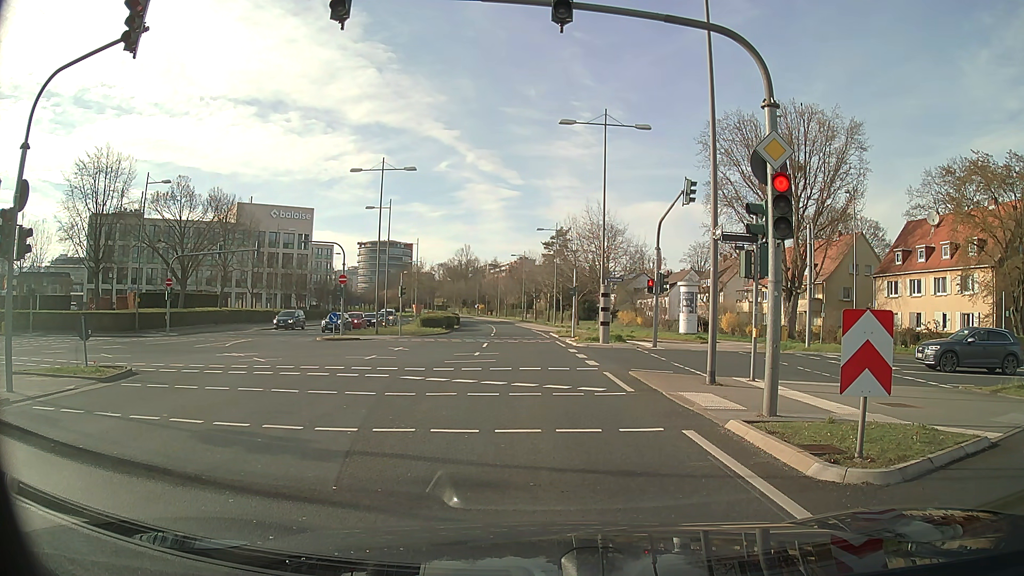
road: tertiary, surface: asphalt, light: Day
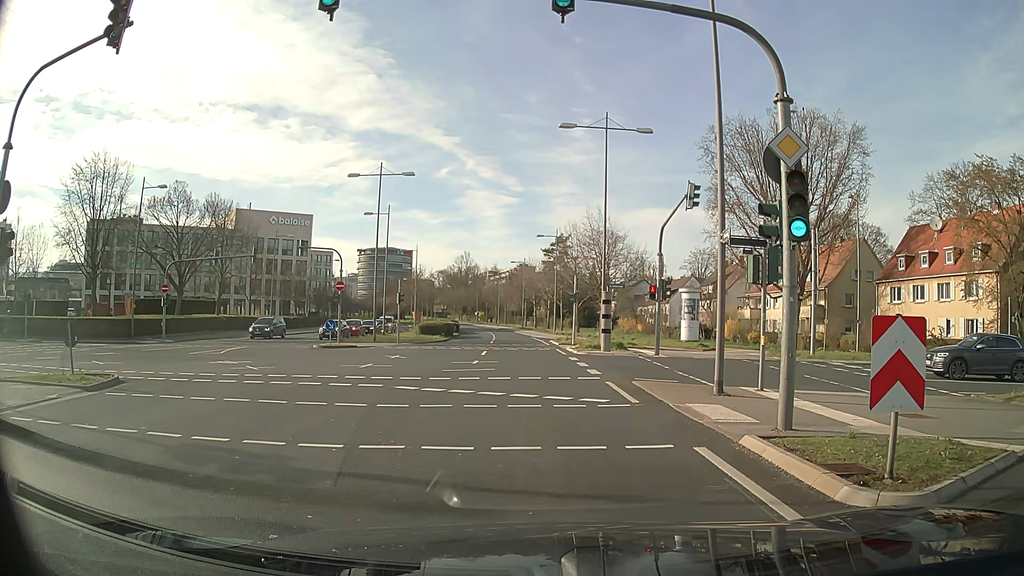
(0.0, +0.7) m; -1°
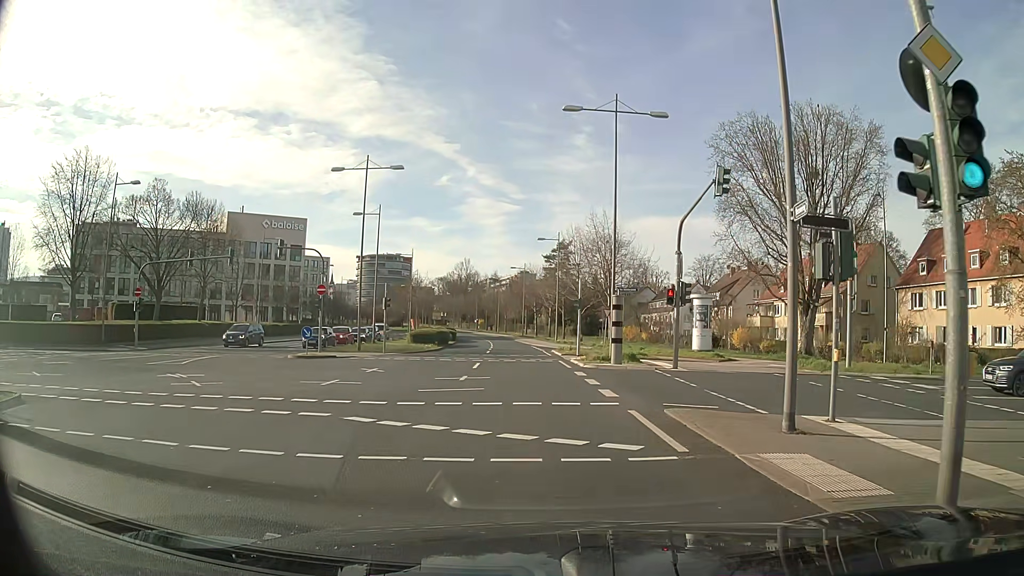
(-0.1, +4.1) m; -1°
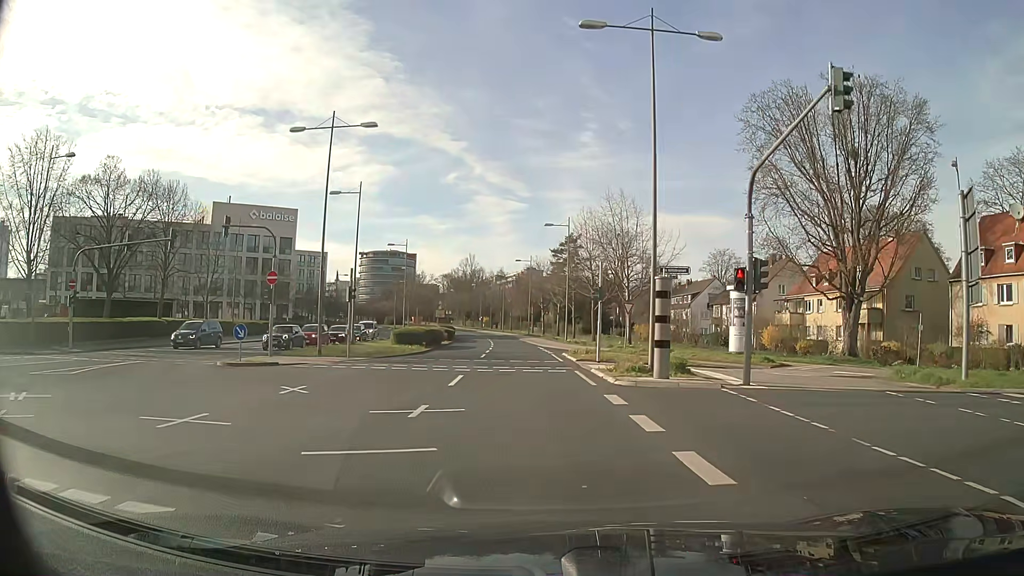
(0.0, +8.4) m; 0°
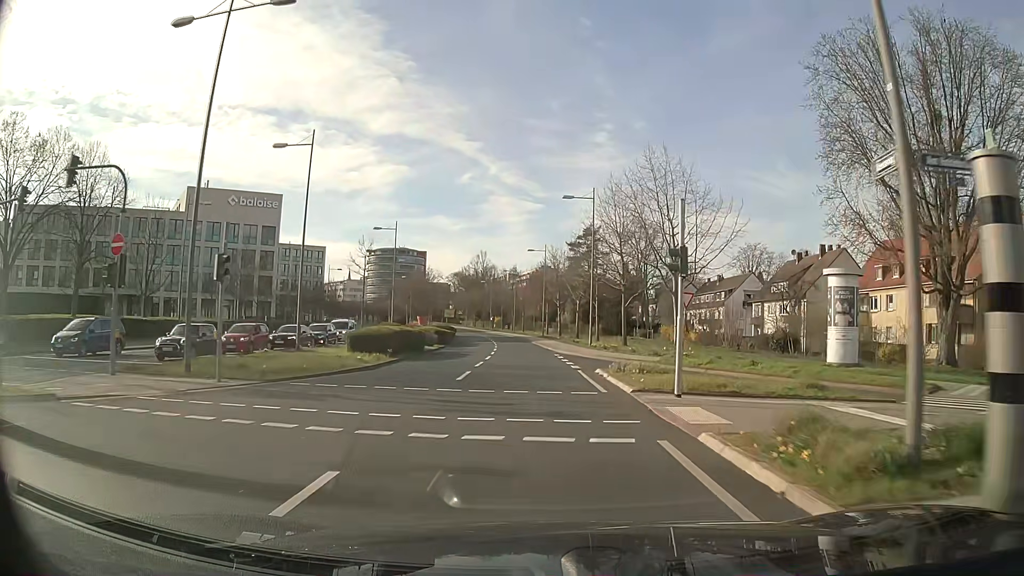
(-0.3, +13.4) m; -2°
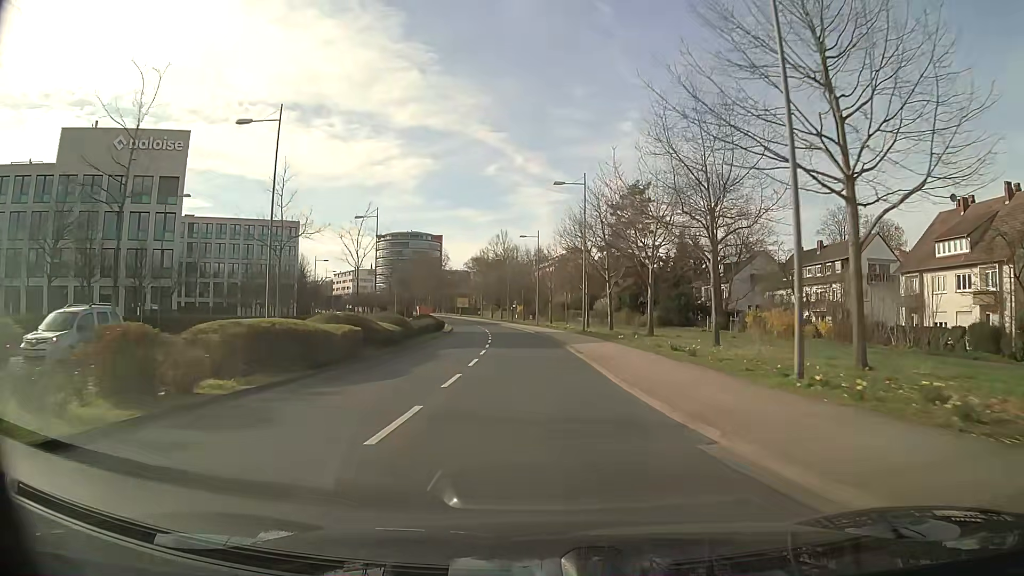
(-0.5, +34.3) m; -2°
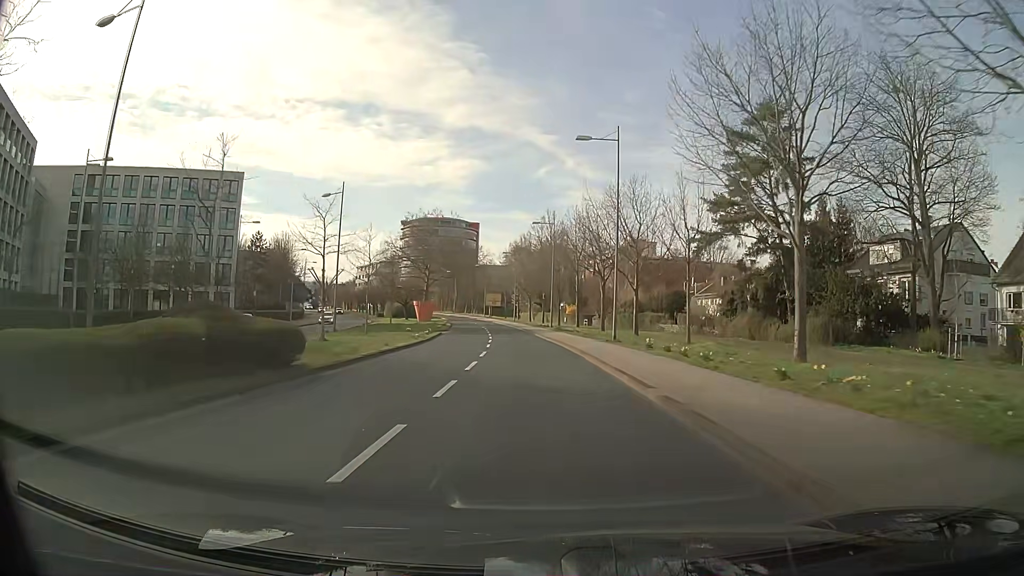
(-1.5, +43.9) m; -4°
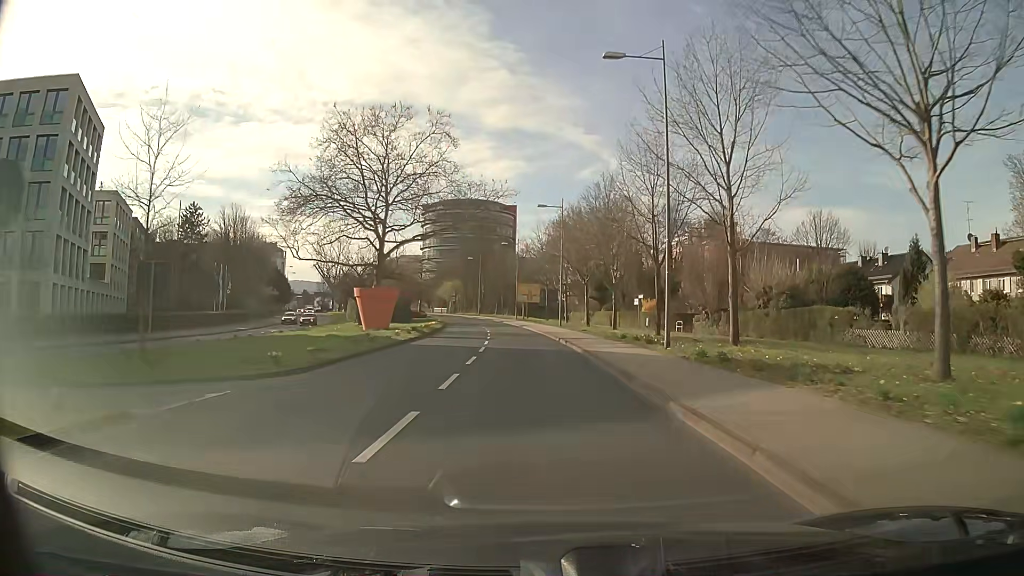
(-1.4, +43.1) m; -4°
(0, +10) (0, +20) (-1, +30) (-1, +40) (-2, +50) (-3, +60) (-4, +70) (-6, +80) (-8, +90) (-10, +99) m
